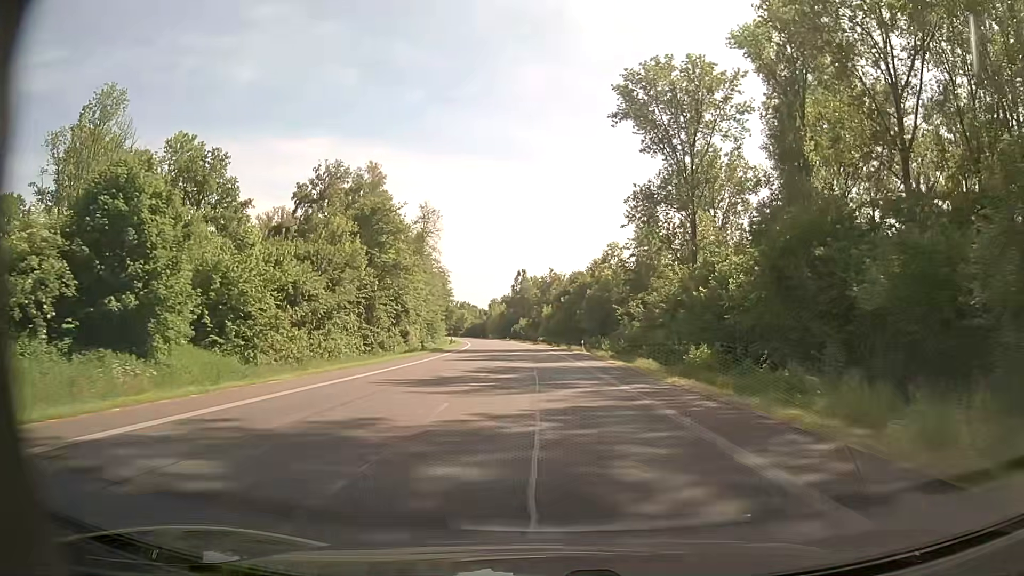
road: primary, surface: asphalt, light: Day
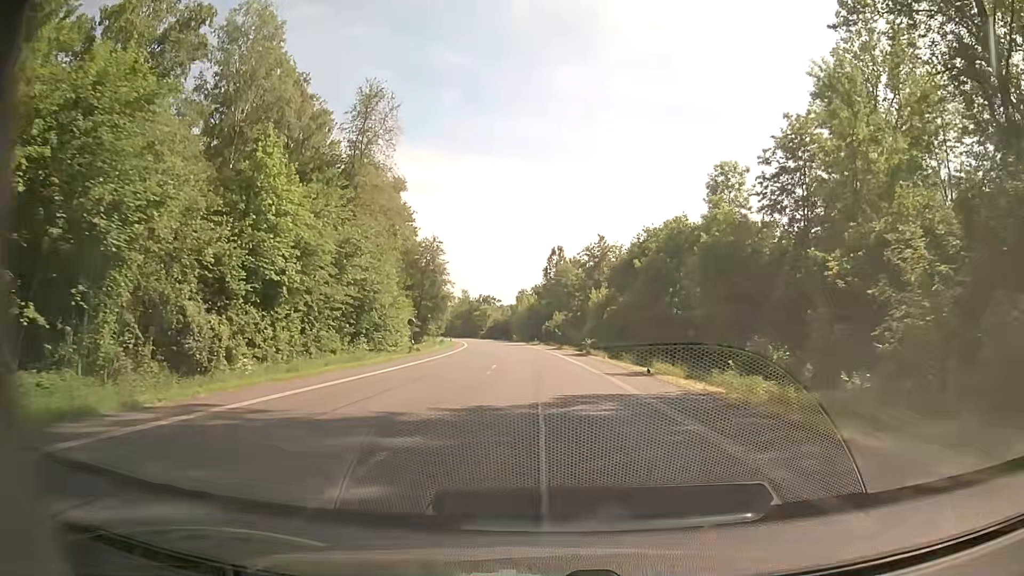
(-1.6, +52.9) m; -3°
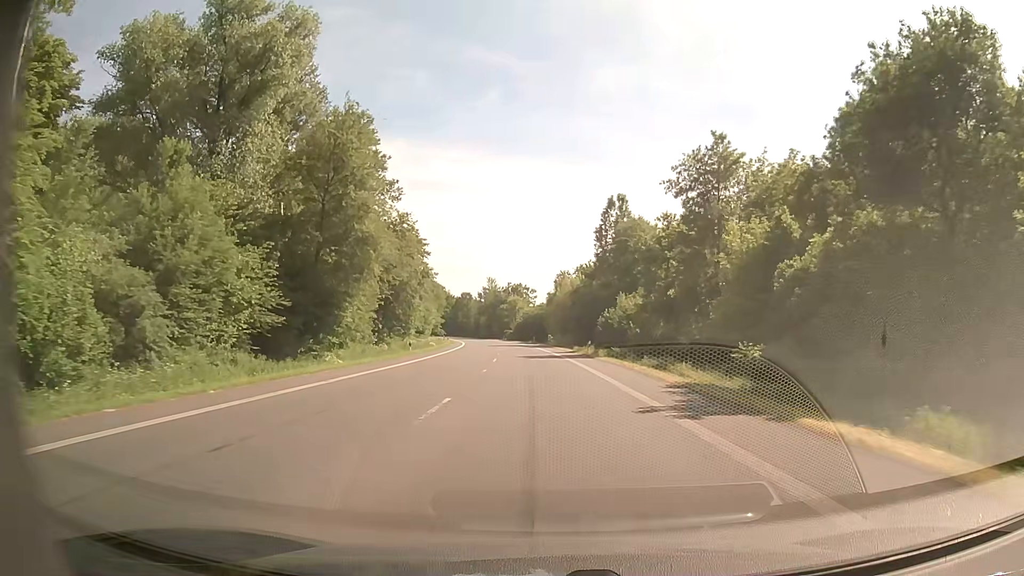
(-1.7, +53.5) m; -4°
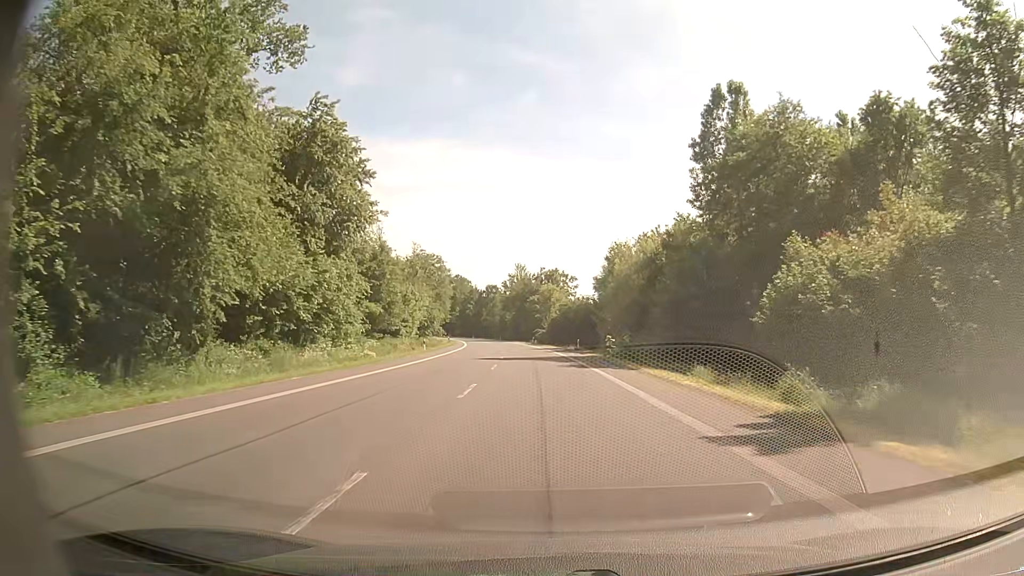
(-1.3, +43.0) m; -3°
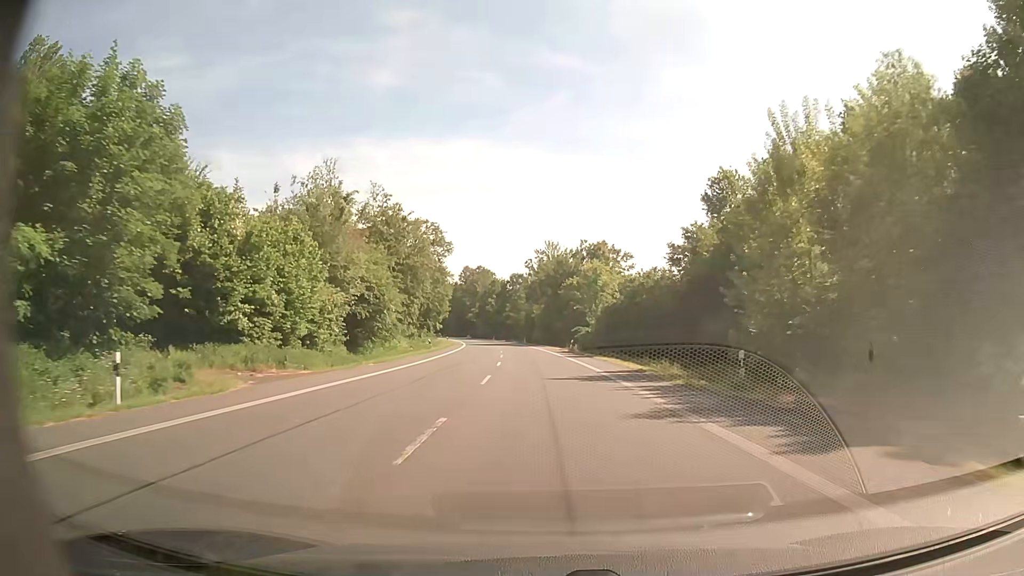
(-1.2, +43.0) m; -3°
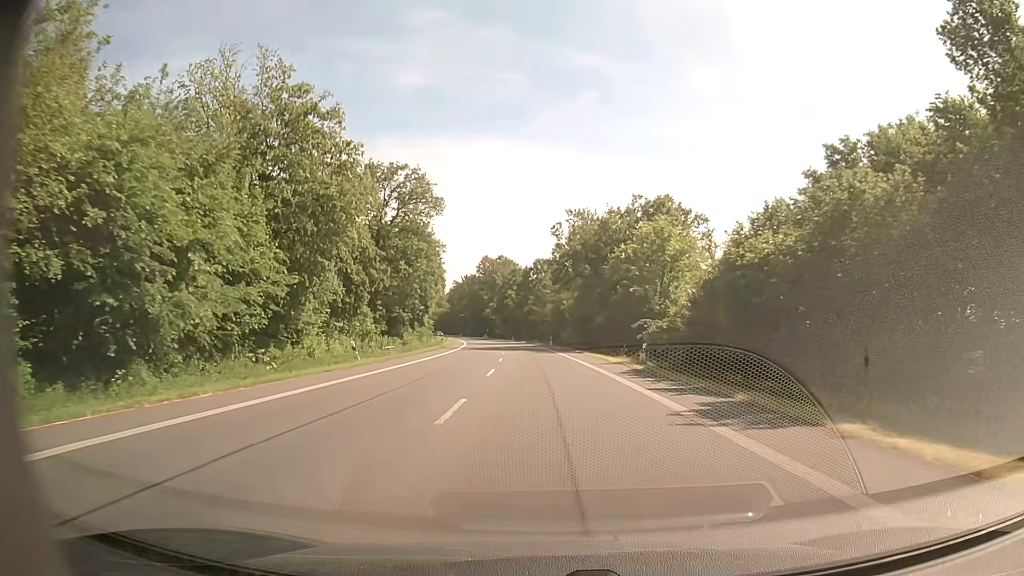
(-0.6, +32.3) m; -3°
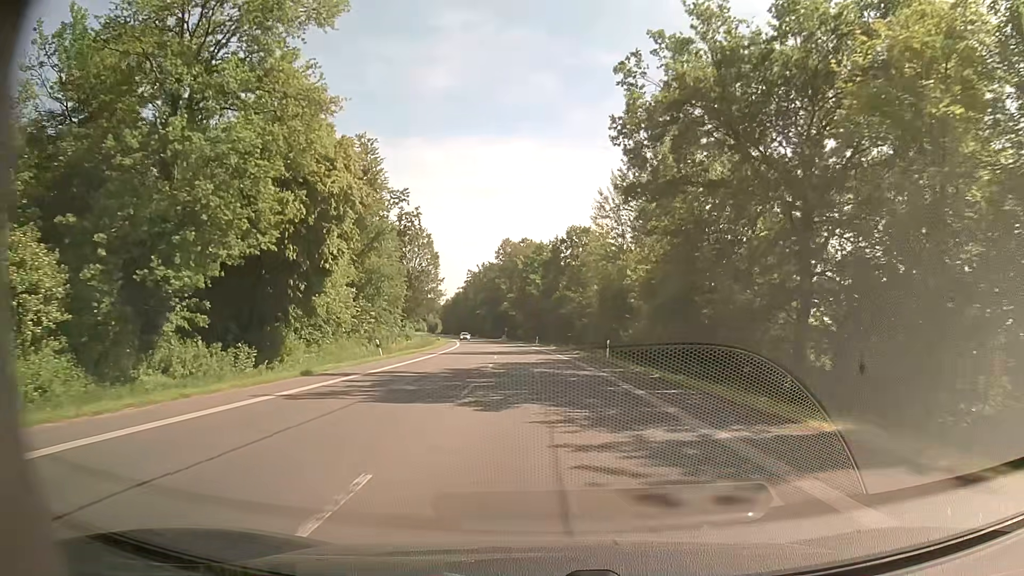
(-0.9, +43.0) m; -2°
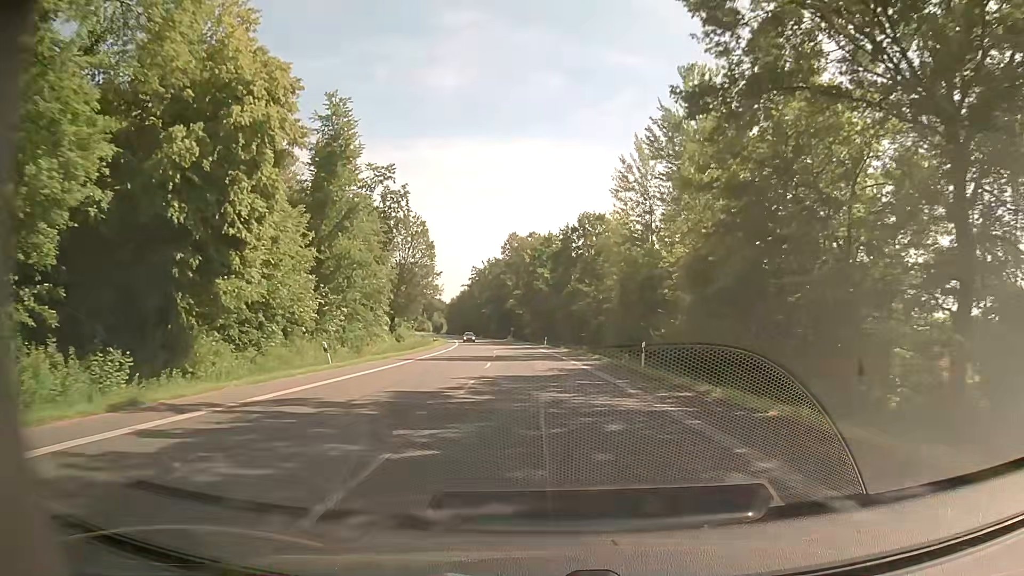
(-0.1, +10.8) m; -1°
(0, +10) (0, +20) (-1, +30) (-1, +40) (-2, +50) (-3, +60) (-4, +70) (-5, +80) (-6, +90) (-7, +100) m
